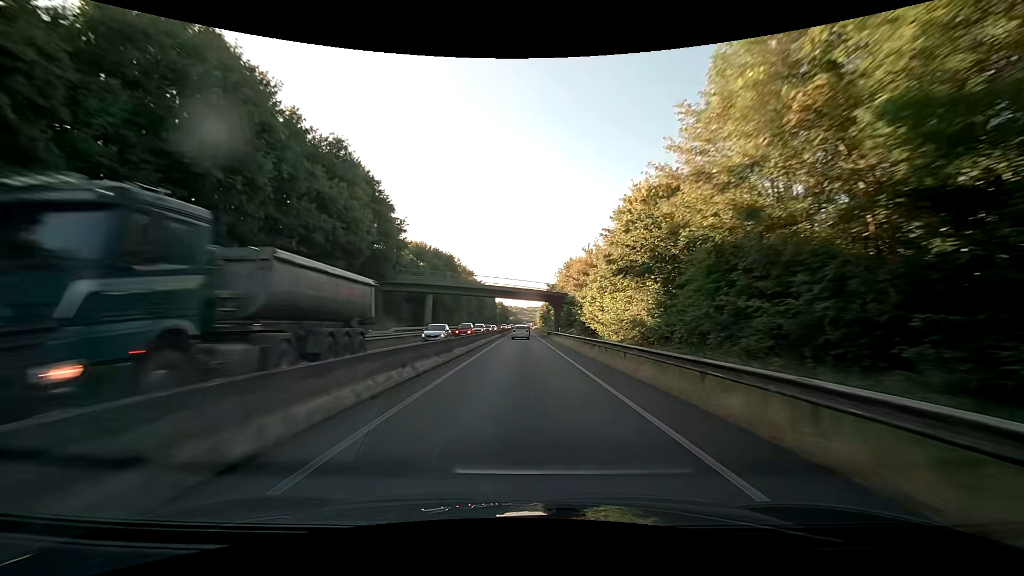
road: trunk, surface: asphalt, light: Day
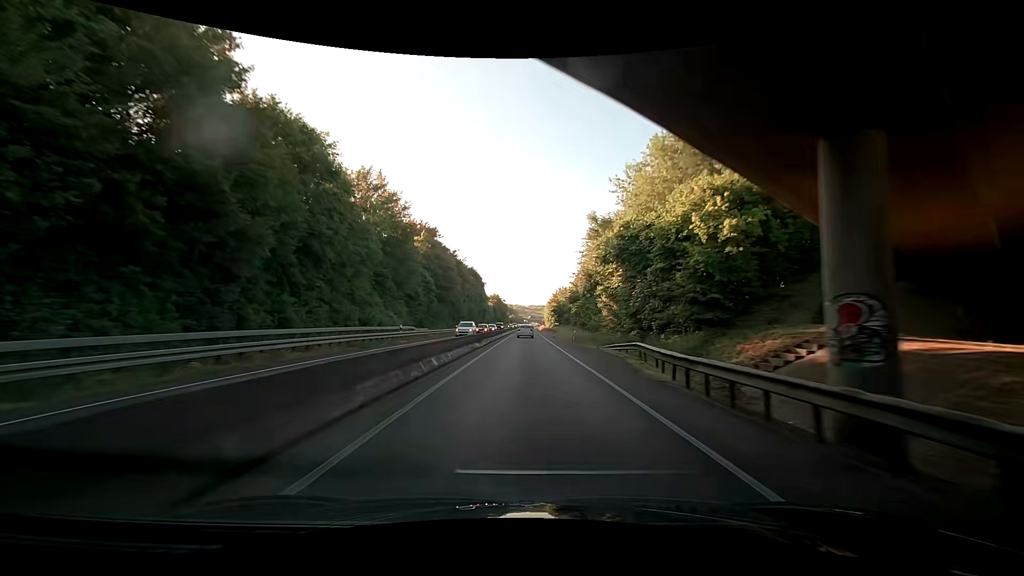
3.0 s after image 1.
(-0.2, +65.7) m; 0°
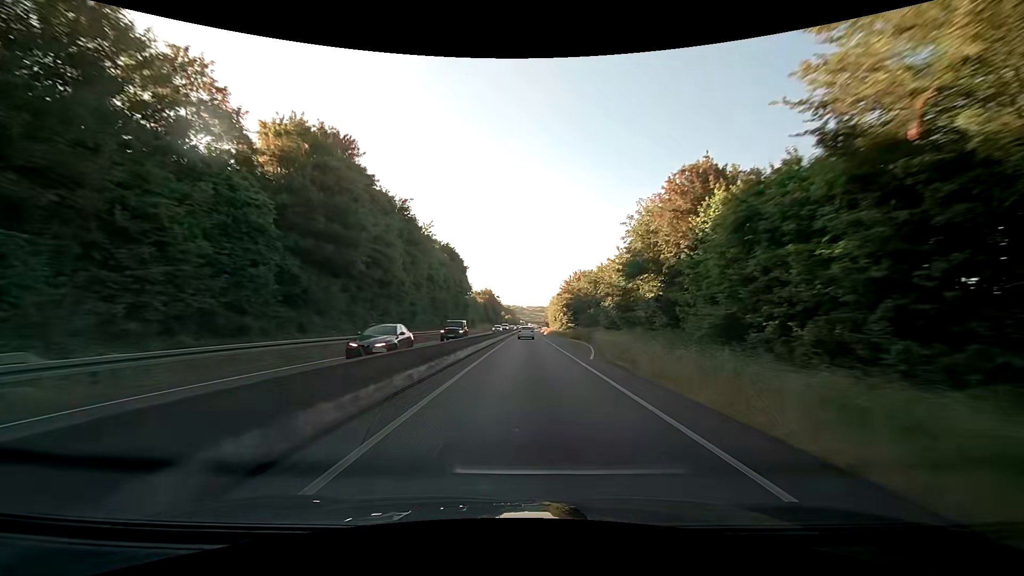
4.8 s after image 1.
(+0.1, +40.6) m; 0°
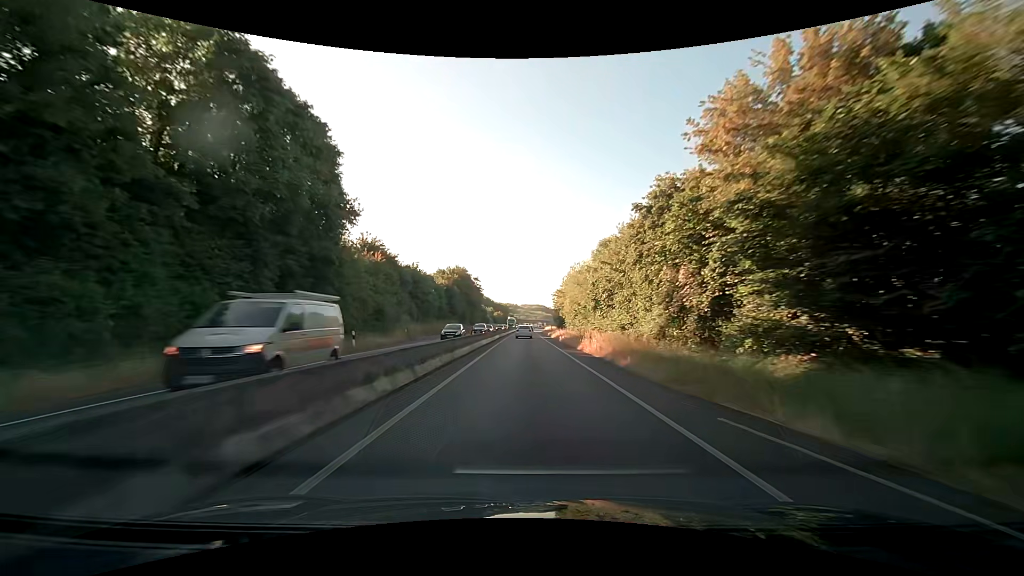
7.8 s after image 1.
(+0.8, +68.4) m; +1°
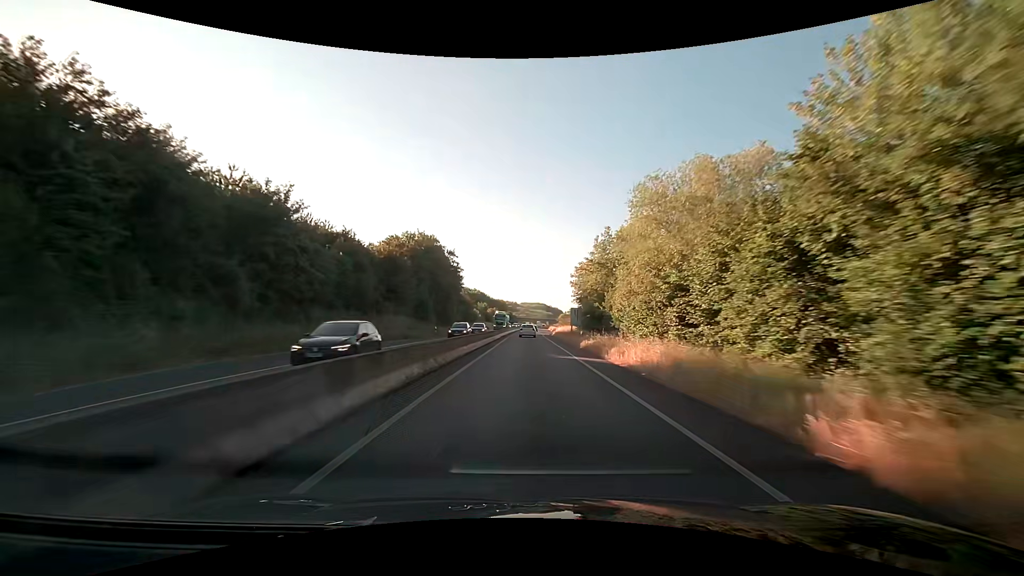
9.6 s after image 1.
(-0.1, +41.2) m; 0°
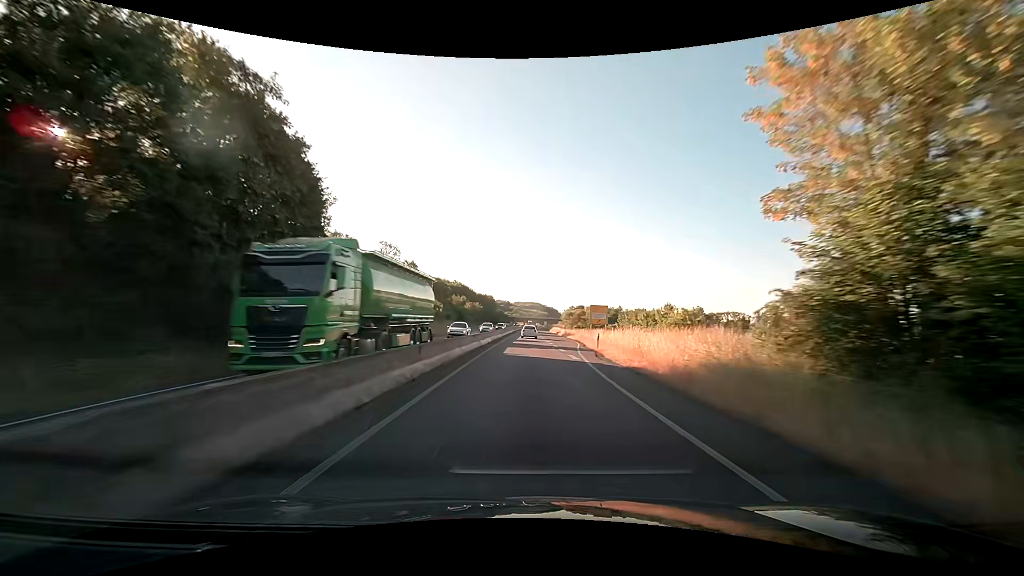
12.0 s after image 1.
(+0.3, +55.5) m; +1°
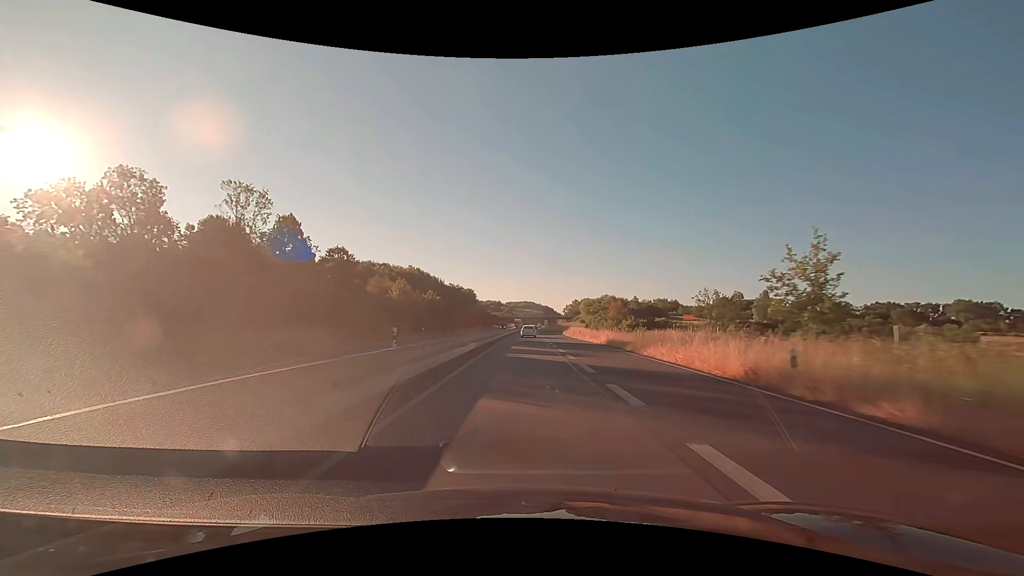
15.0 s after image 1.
(+0.8, +71.8) m; +1°
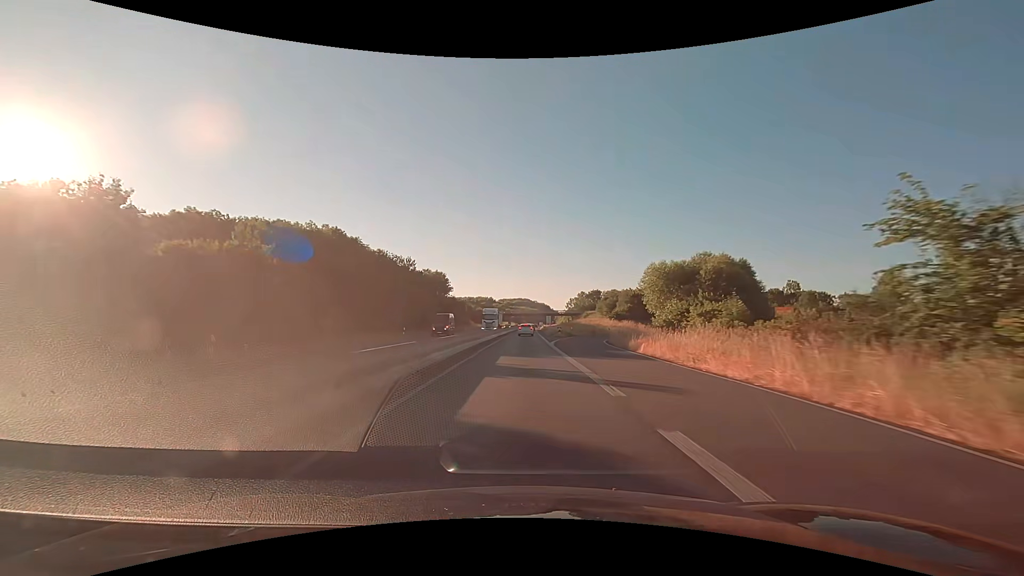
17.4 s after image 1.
(+0.3, +59.4) m; 0°
(0, +10) (0, +20) (0, +30) (0, +40) (0, +50) (0, +60) (0, +70) (0, +80) (+1, +90) (+1, +100) m
